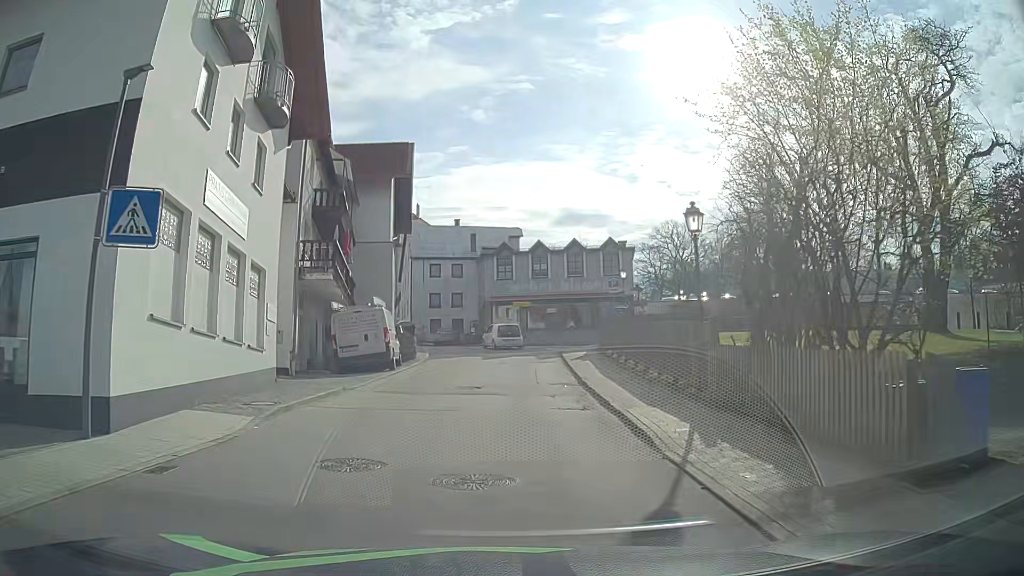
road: tertiary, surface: asphalt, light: Day
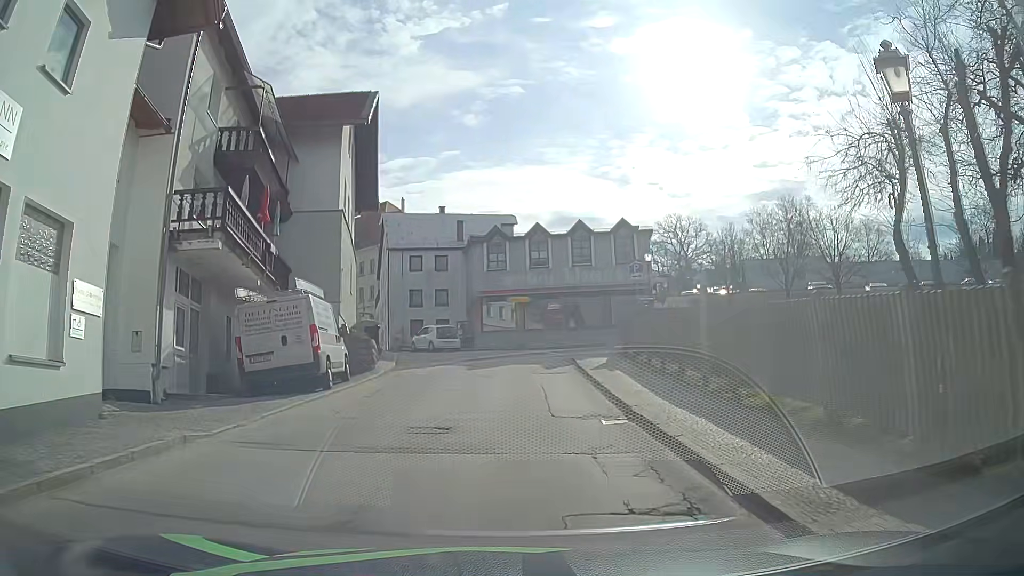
(+0.1, +8.3) m; 0°
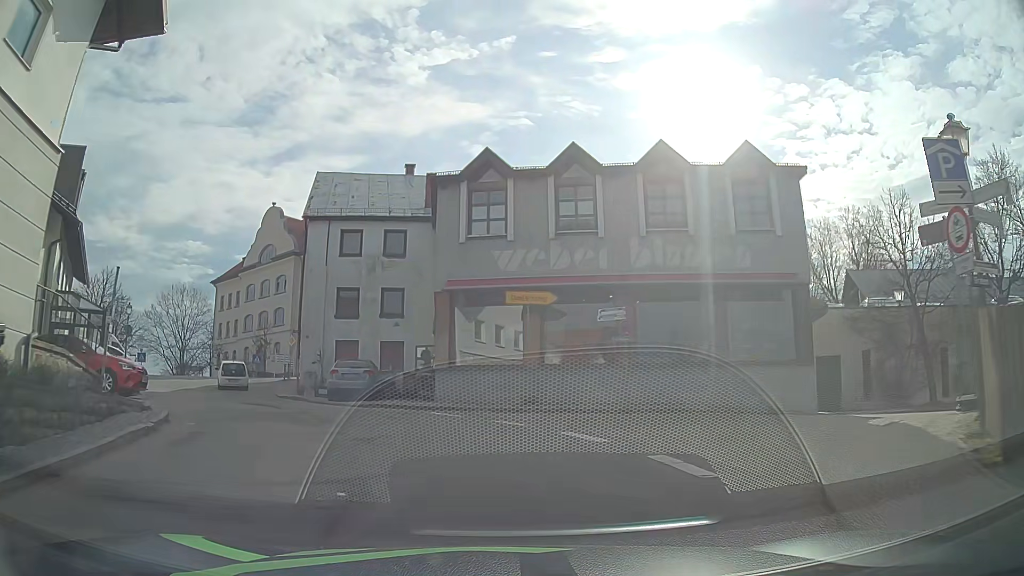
(+0.2, +21.7) m; 0°
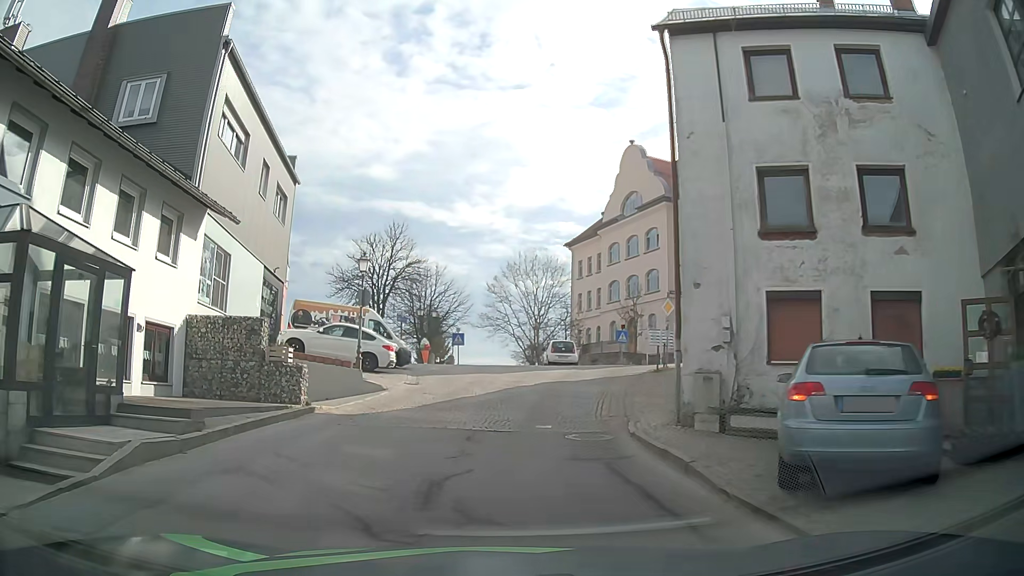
(-3.9, +16.0) m; -32°
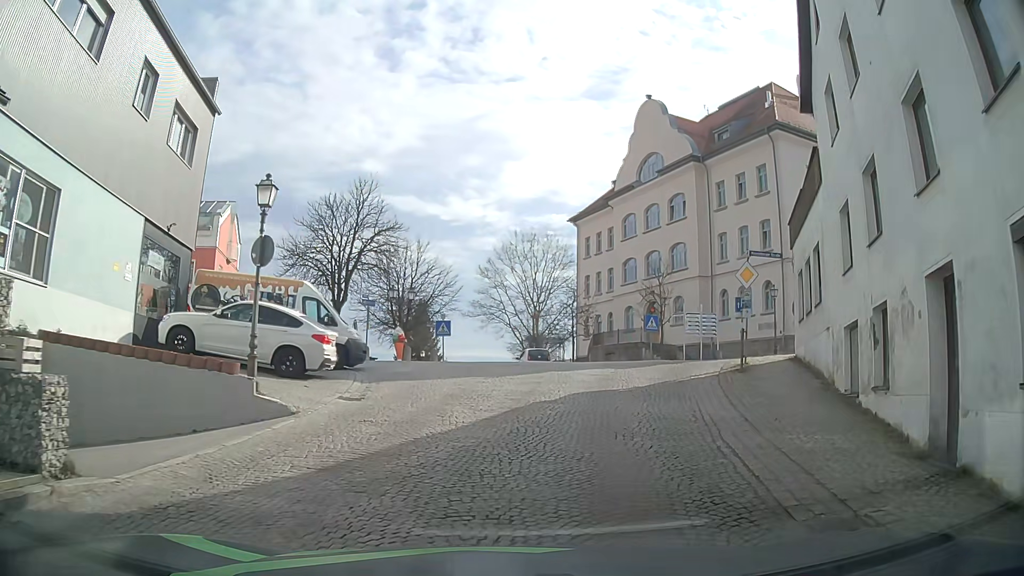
(-0.4, +9.5) m; -1°
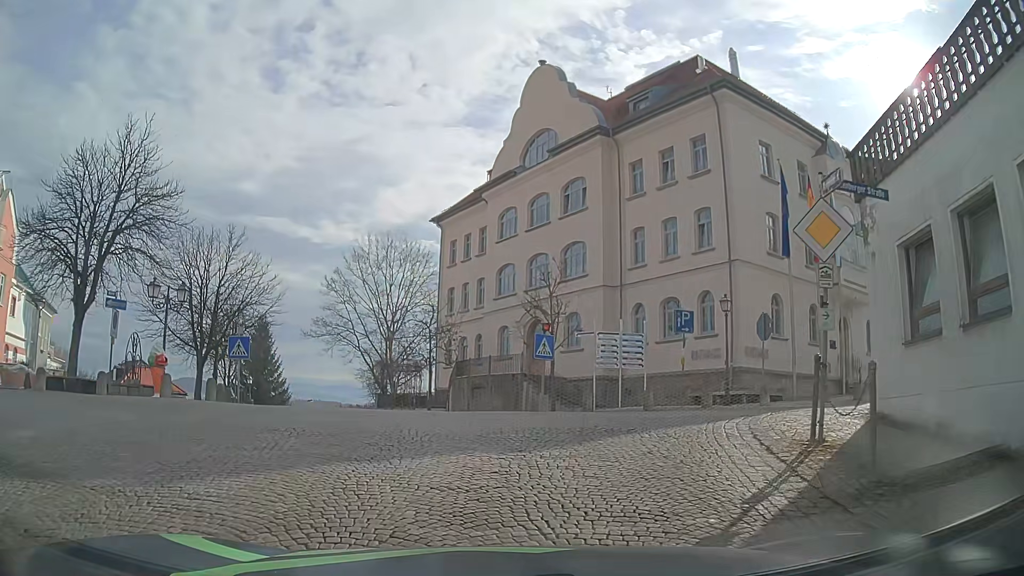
(+1.1, +11.7) m; +12°
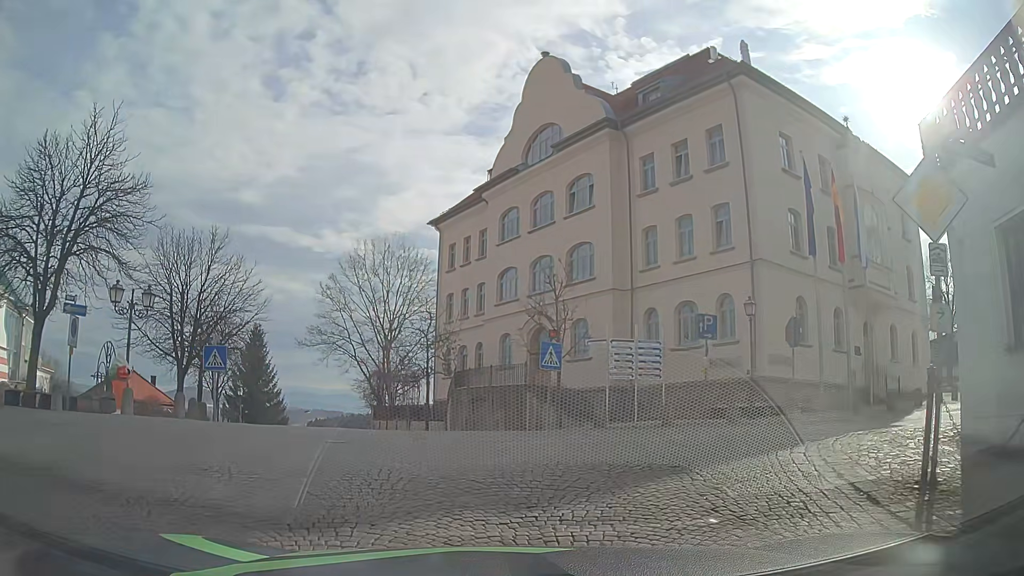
(0.0, +2.3) m; -2°
